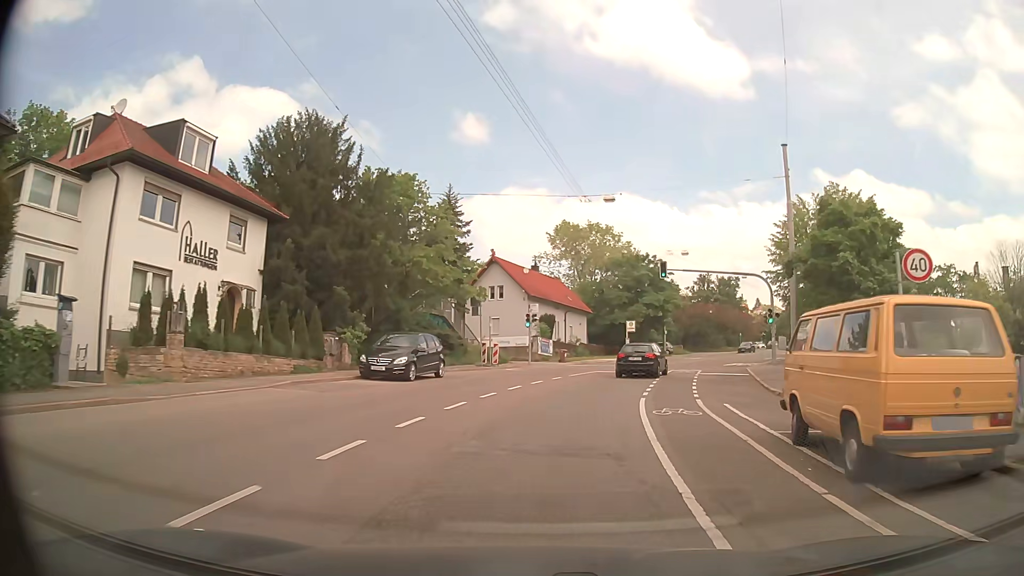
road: secondary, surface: asphalt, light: Day
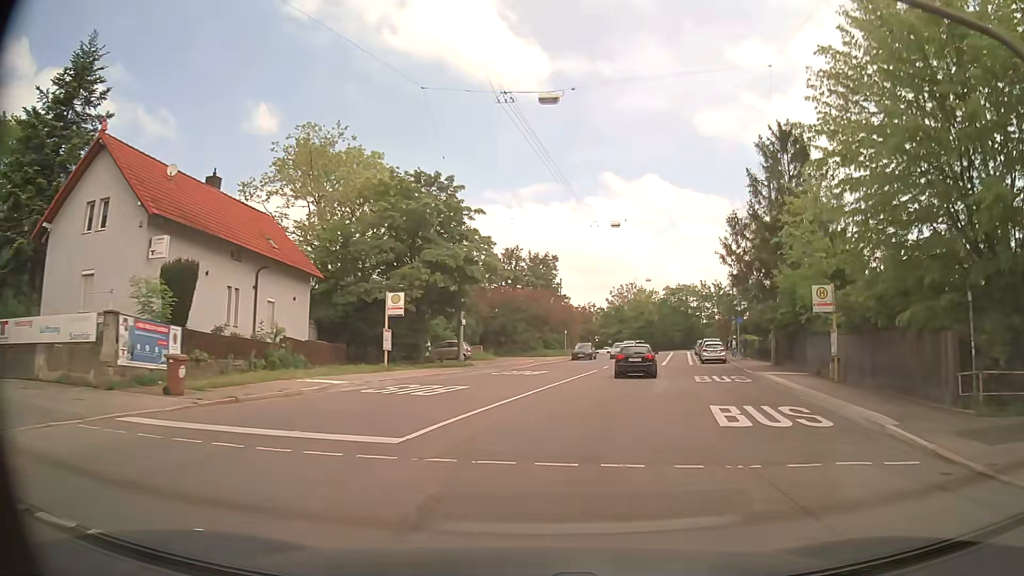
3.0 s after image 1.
(+5.4, +33.2) m; +19°
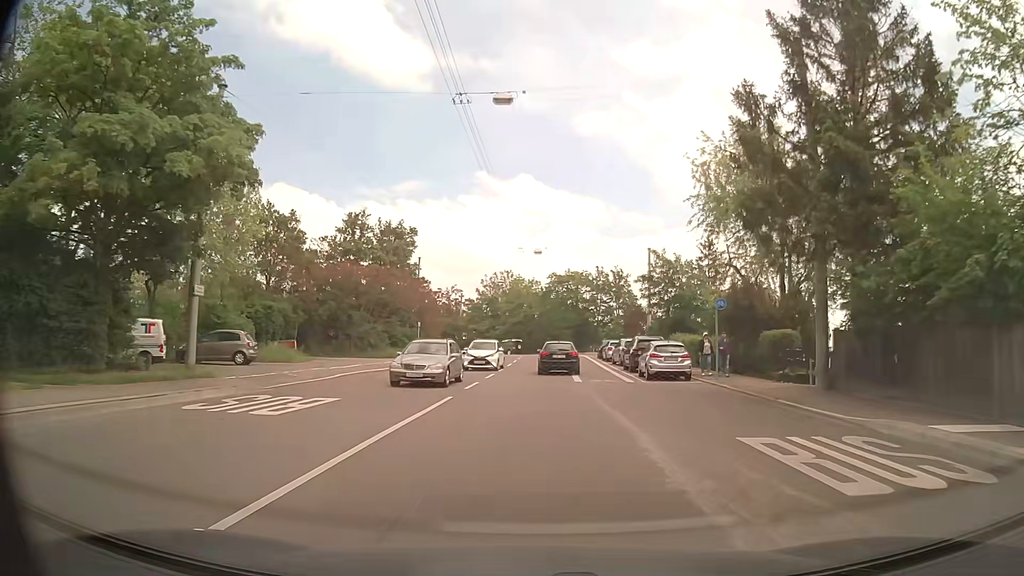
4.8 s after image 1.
(+2.1, +20.4) m; +11°
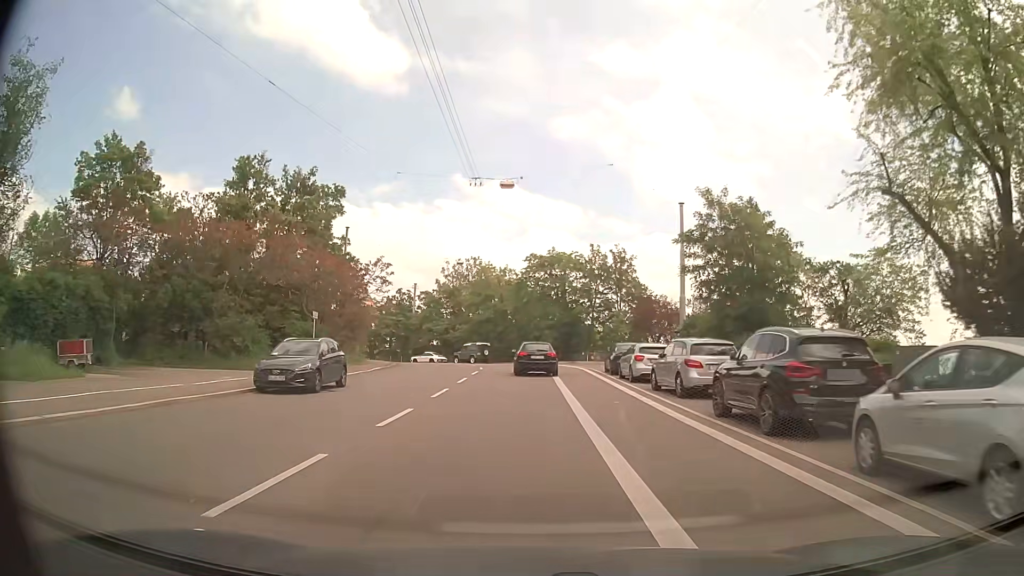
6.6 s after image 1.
(+0.6, +21.1) m; +2°
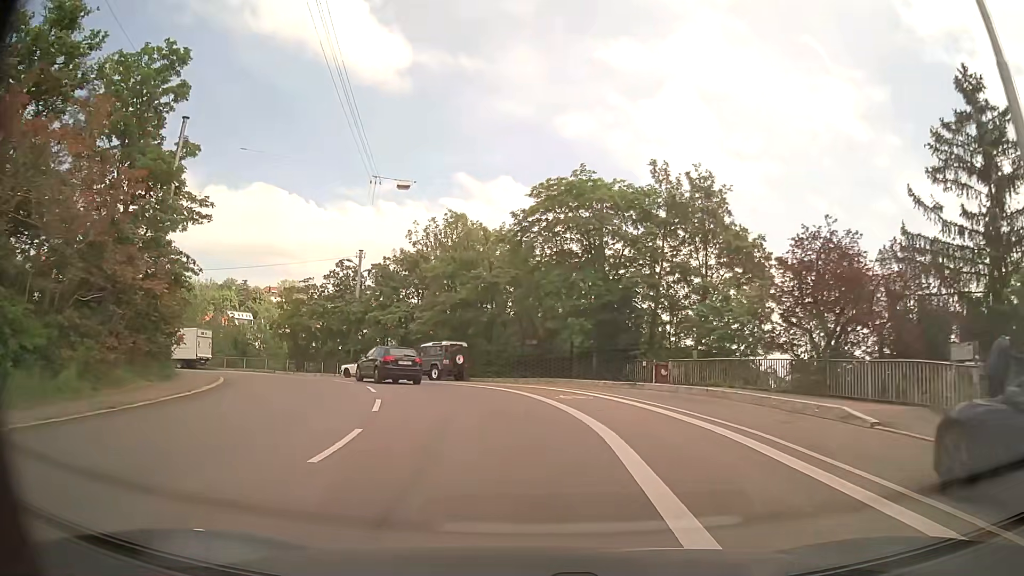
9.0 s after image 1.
(0.0, +27.6) m; 0°
(0, +10) (-2, +20) (-6, +29) (-12, +37) (-21, +42) (-30, +44) (-40, +44) (-50, +40) (-57, +34) (-61, +25) m
